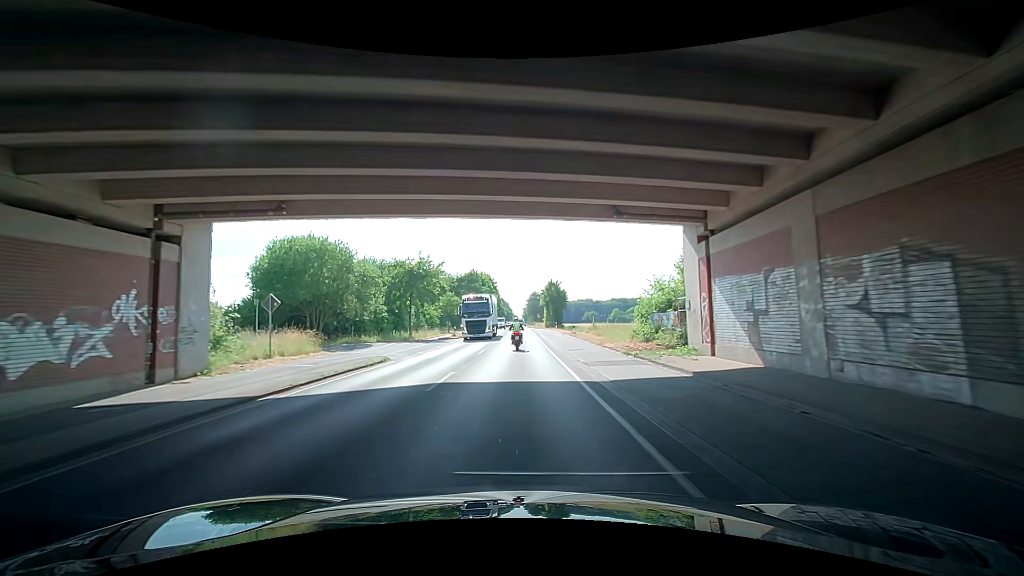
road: secondary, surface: asphalt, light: Day
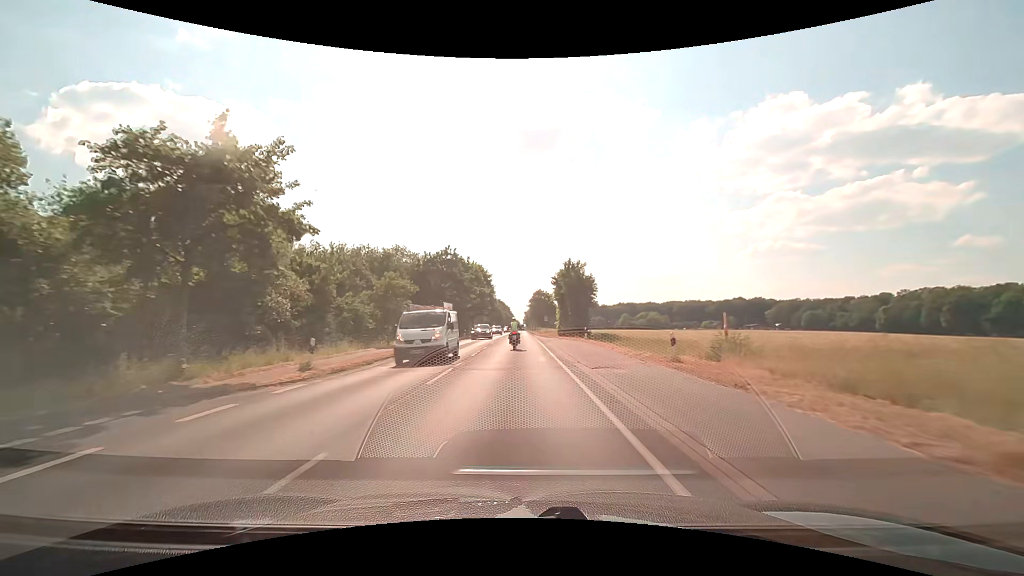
(+1.0, +32.9) m; +1°
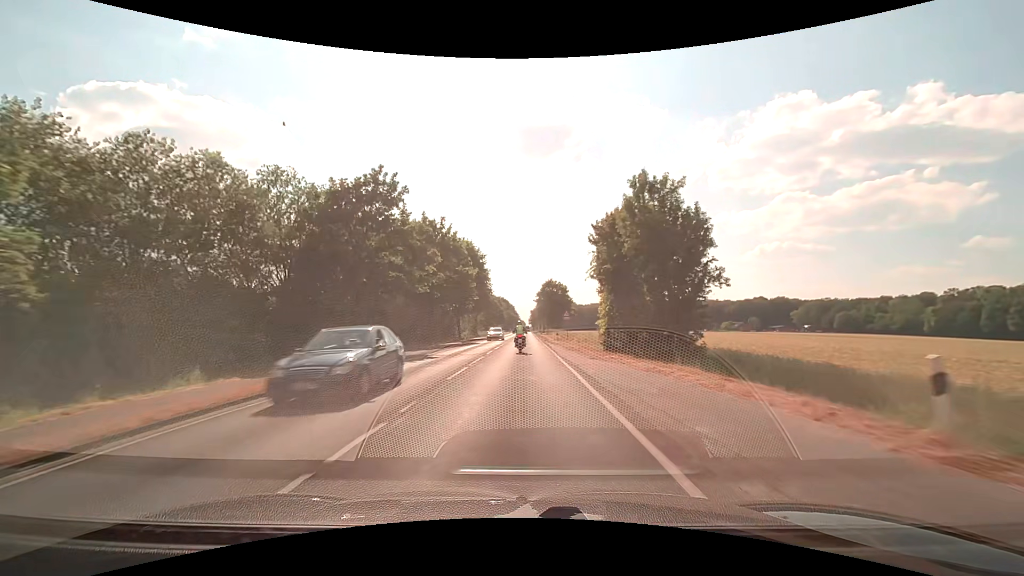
(-0.1, +32.3) m; 0°
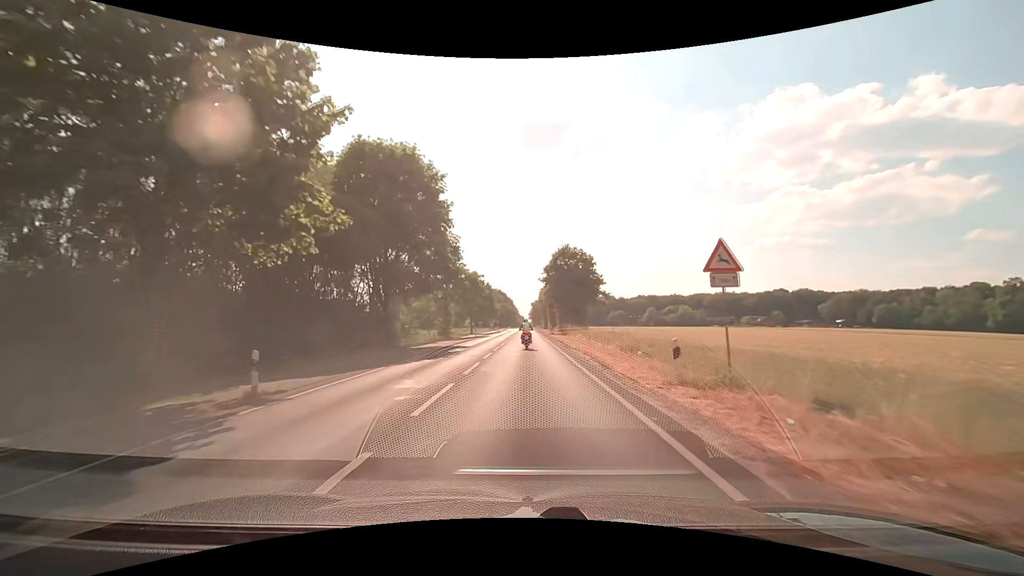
(0.0, +41.1) m; 0°
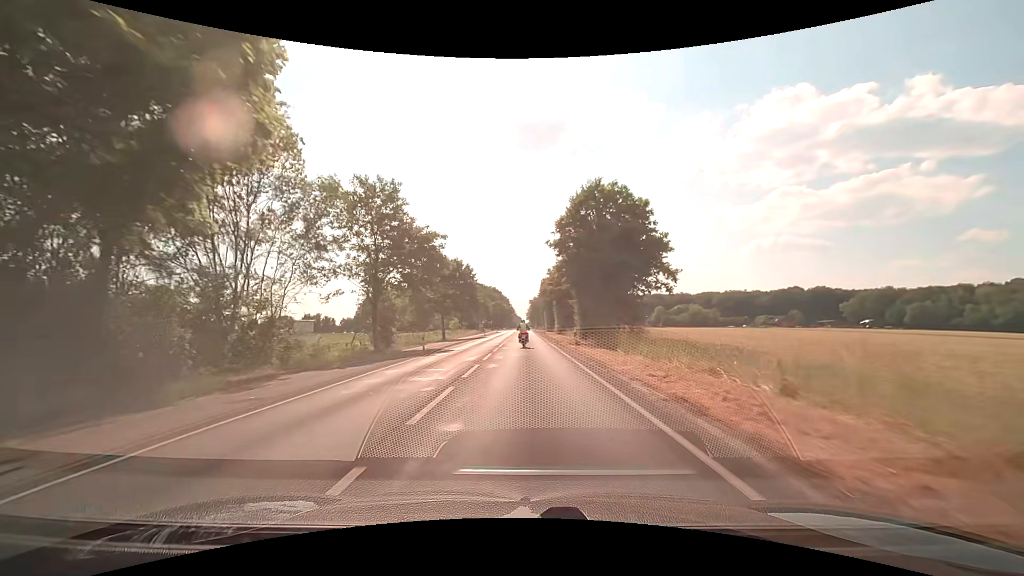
(-0.1, +30.7) m; 0°
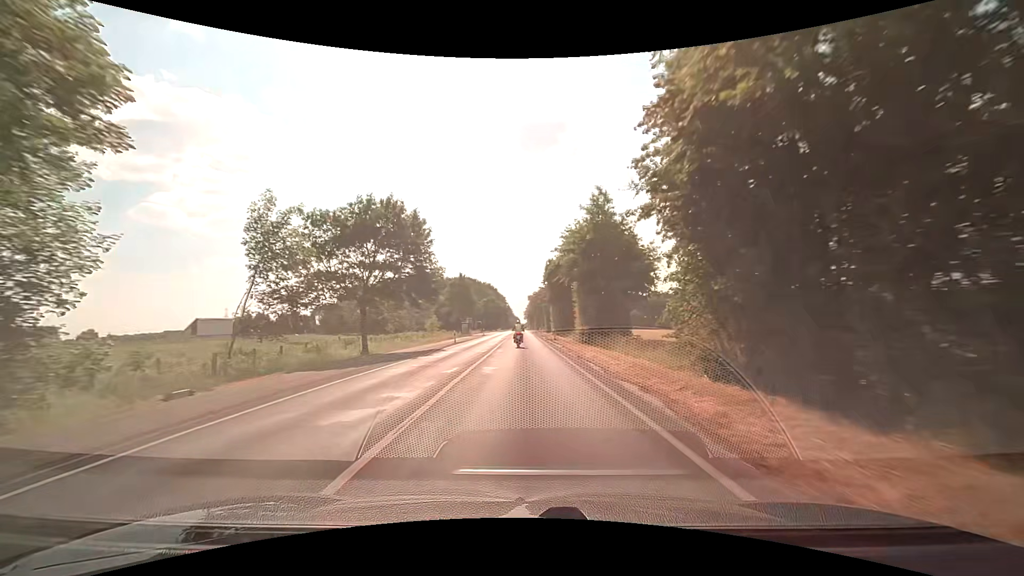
(+0.1, +31.5) m; 0°
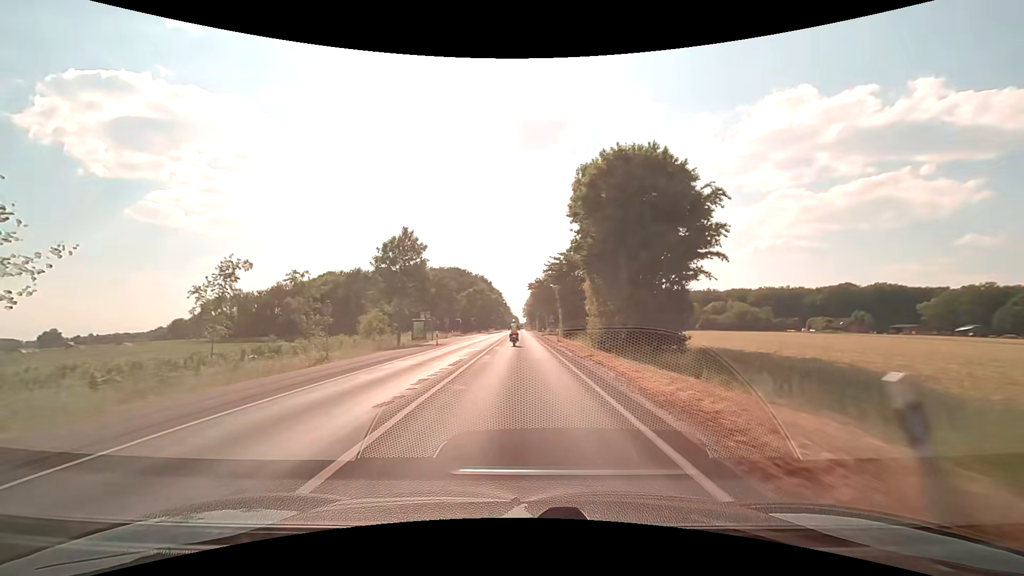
(-0.1, +42.9) m; 0°
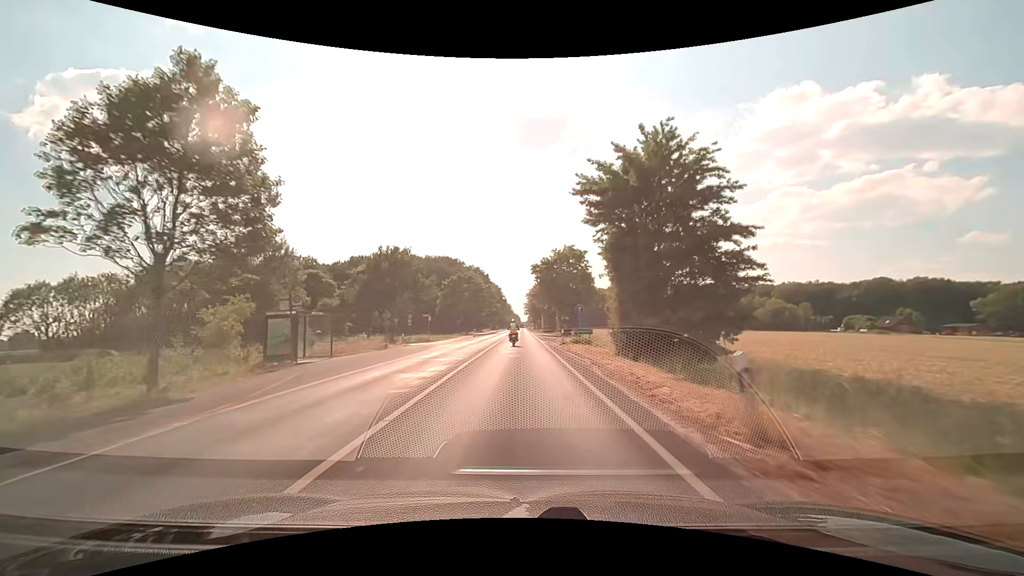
(+0.1, +32.5) m; 0°
(0, +10) (0, +20) (0, +30) (0, +40) (0, +50) (0, +60) (0, +70) (0, +80) (0, +90) (0, +100) m
